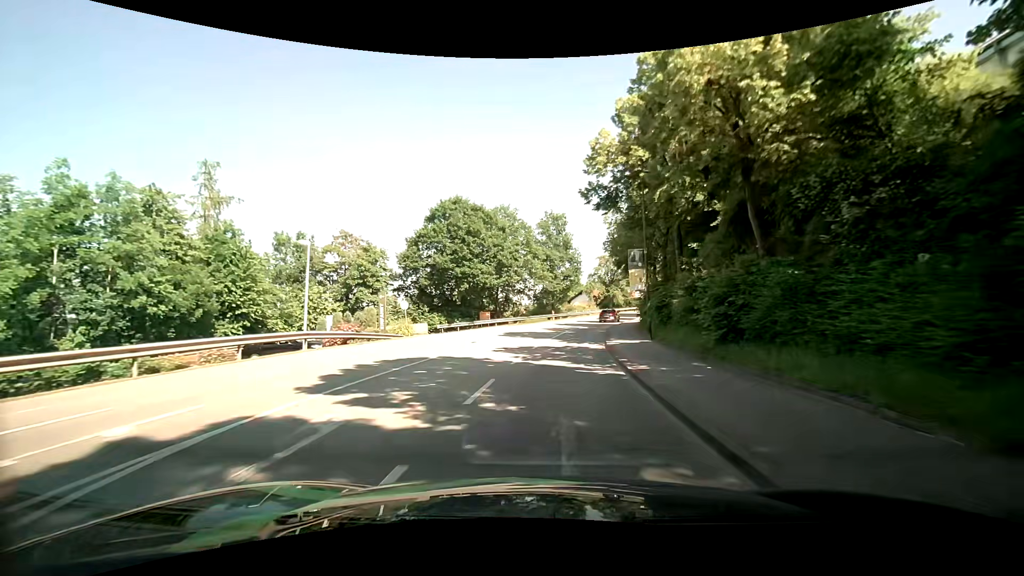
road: tertiary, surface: asphalt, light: Day
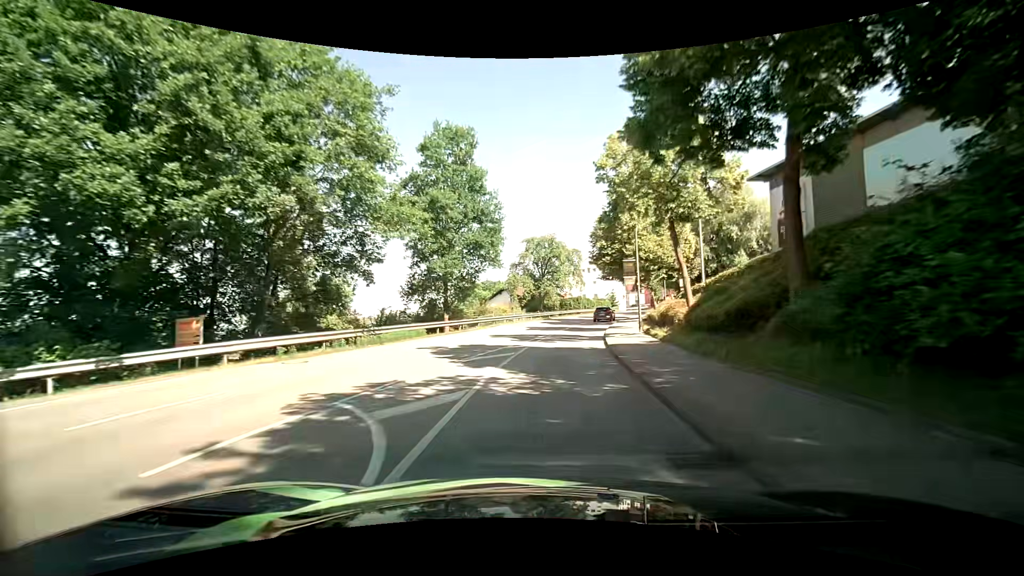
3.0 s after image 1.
(+2.5, +33.2) m; +8°
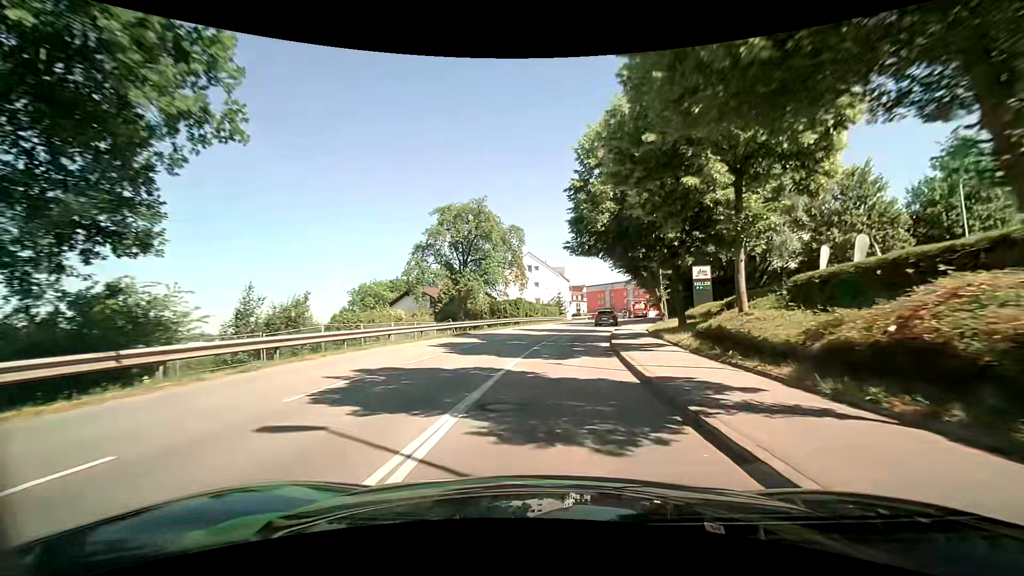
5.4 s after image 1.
(+1.9, +27.3) m; +8°
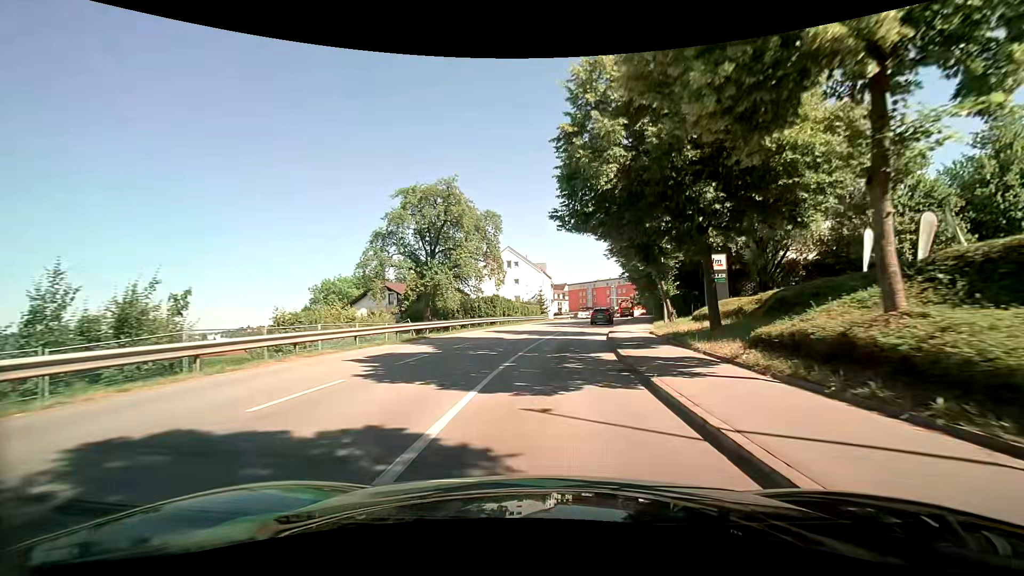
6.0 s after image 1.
(+0.1, +6.7) m; +1°
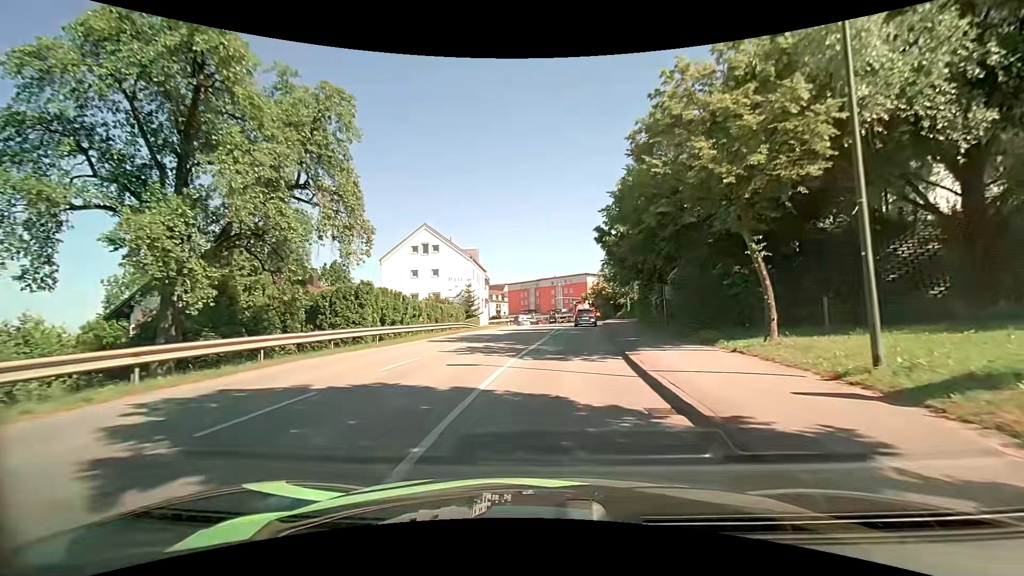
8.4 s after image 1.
(+1.9, +24.6) m; +8°
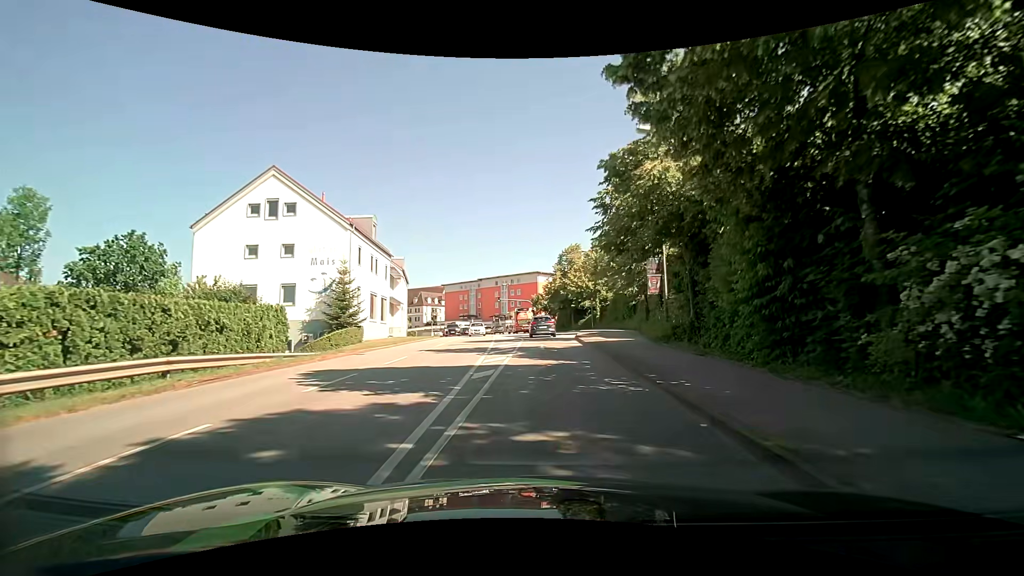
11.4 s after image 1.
(+1.2, +25.2) m; +5°
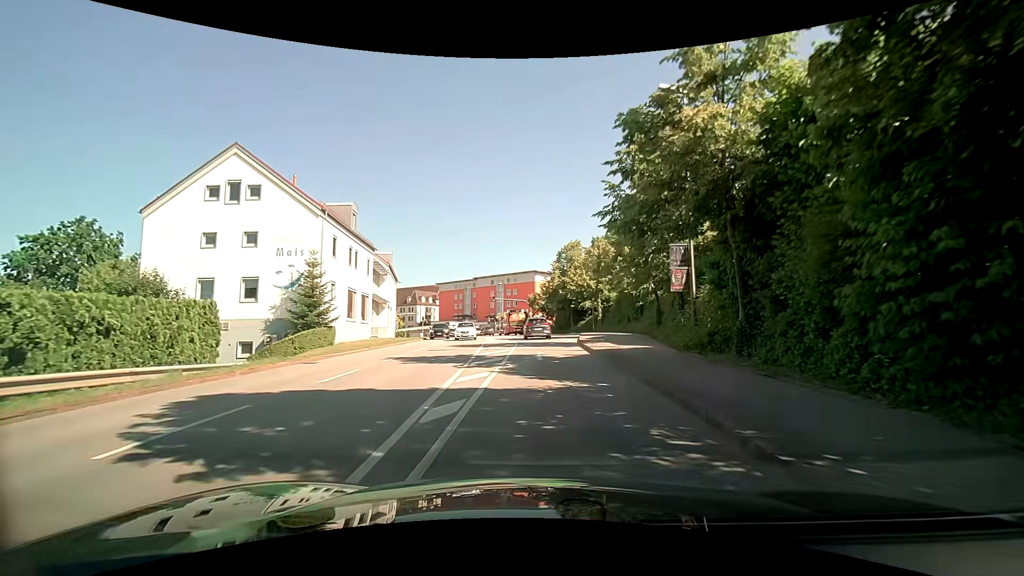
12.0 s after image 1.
(0.0, +4.5) m; +2°
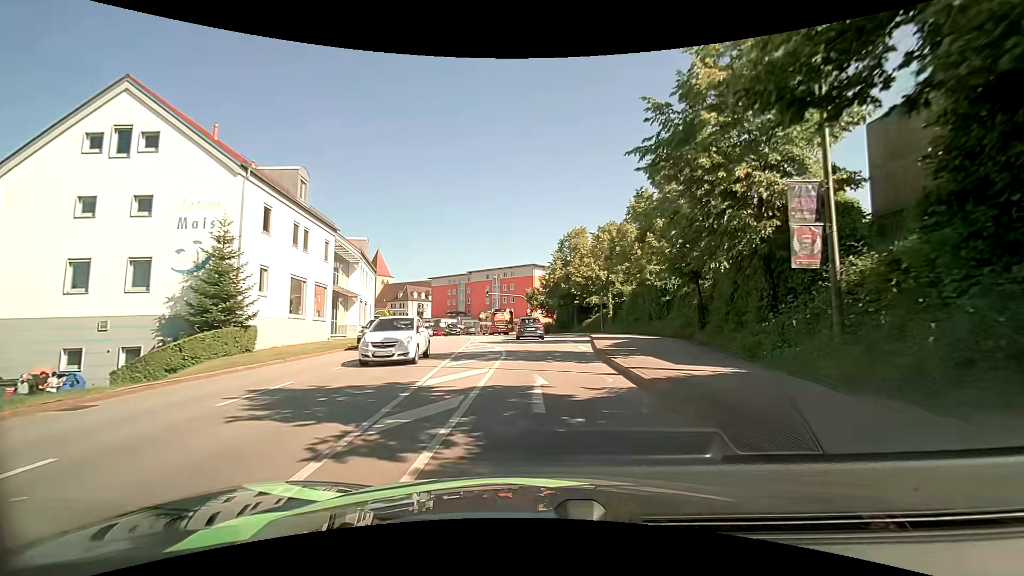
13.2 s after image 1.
(-0.2, +8.9) m; -1°
(0, +10) (0, +20) (0, +30) (-1, +40) (-2, +50) (-4, +60) (-6, +69) (-9, +79) (-13, +88) (-17, +97) m
